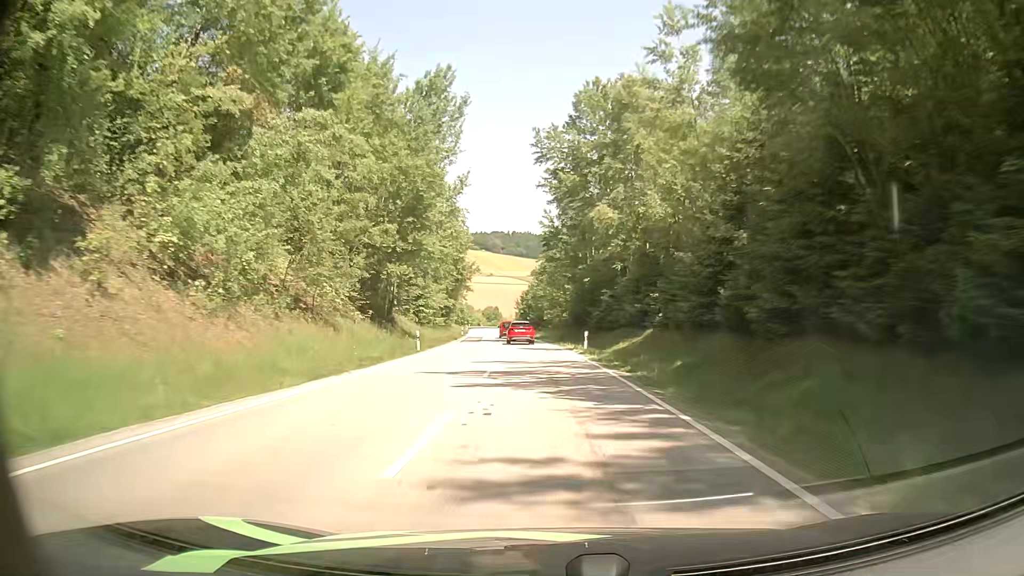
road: secondary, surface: asphalt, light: Day
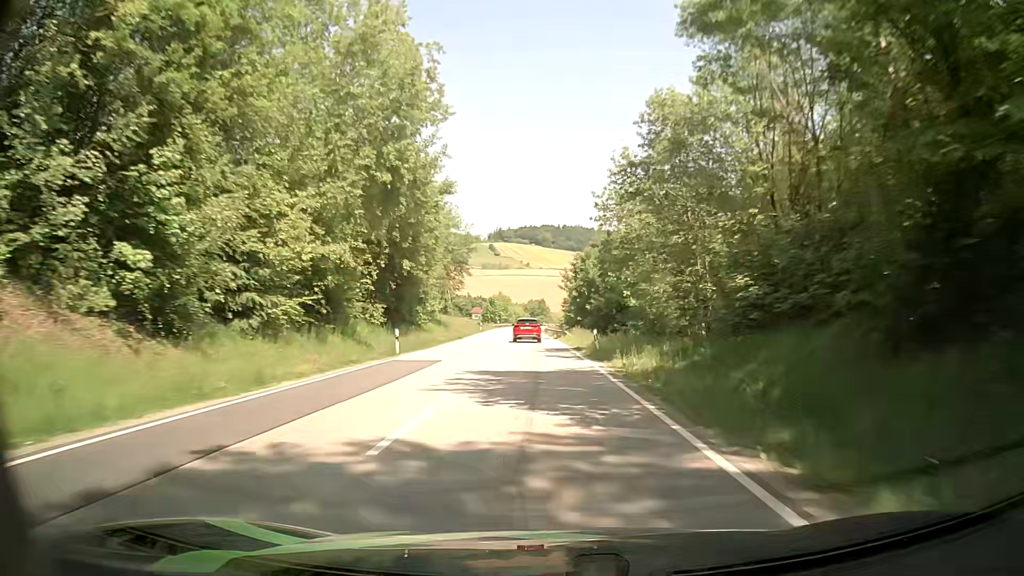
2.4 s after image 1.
(-2.4, +55.9) m; -5°
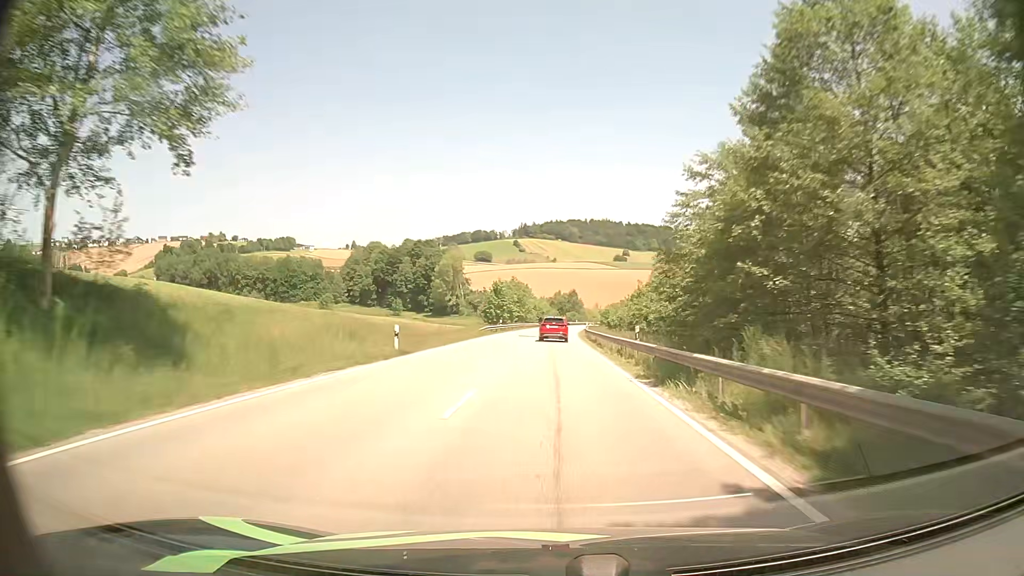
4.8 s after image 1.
(-0.9, +54.9) m; -2°
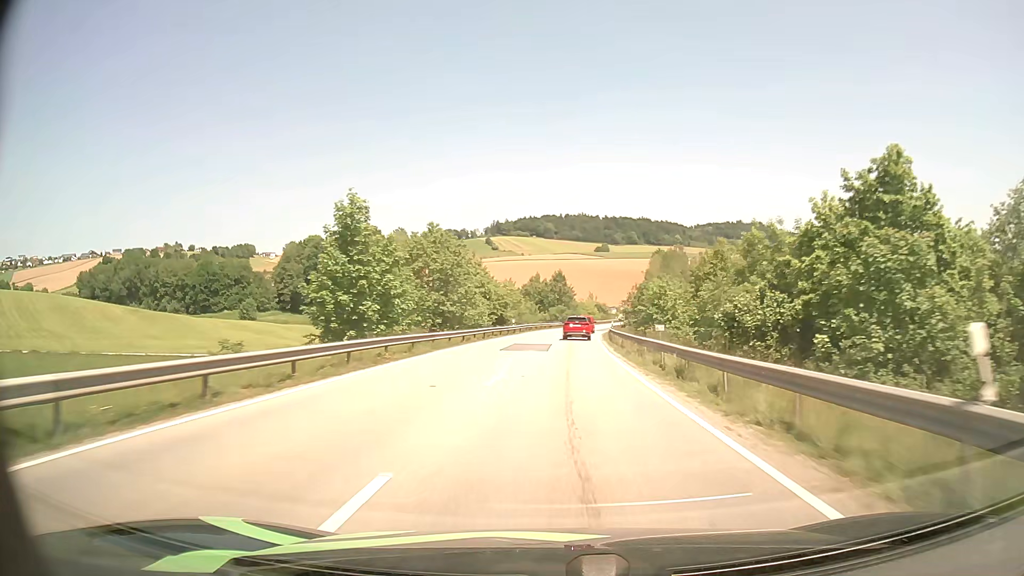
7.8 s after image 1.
(+0.4, +67.3) m; +1°
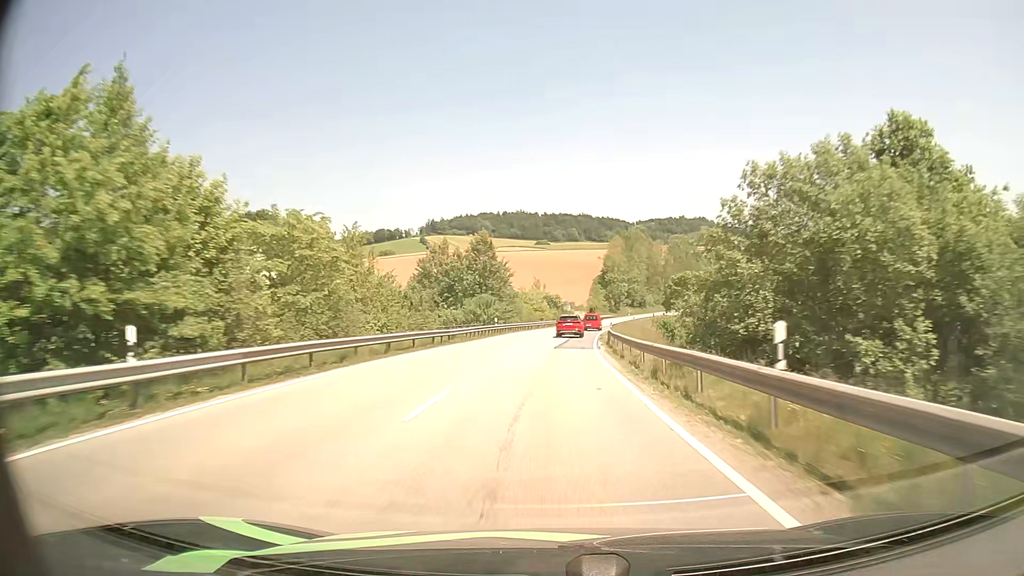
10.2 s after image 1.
(+2.2, +52.9) m; +5°
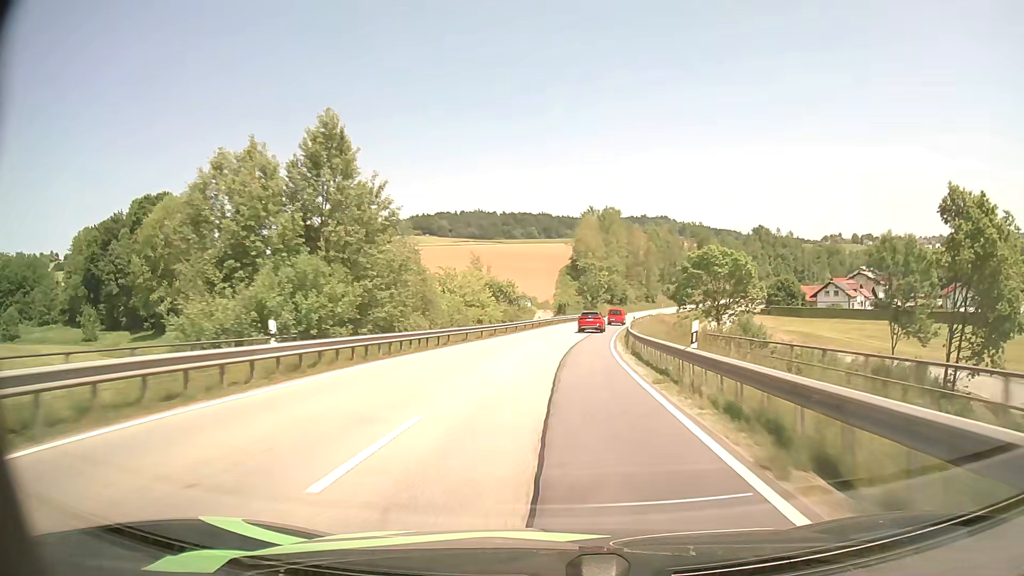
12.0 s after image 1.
(+1.0, +39.5) m; +4°
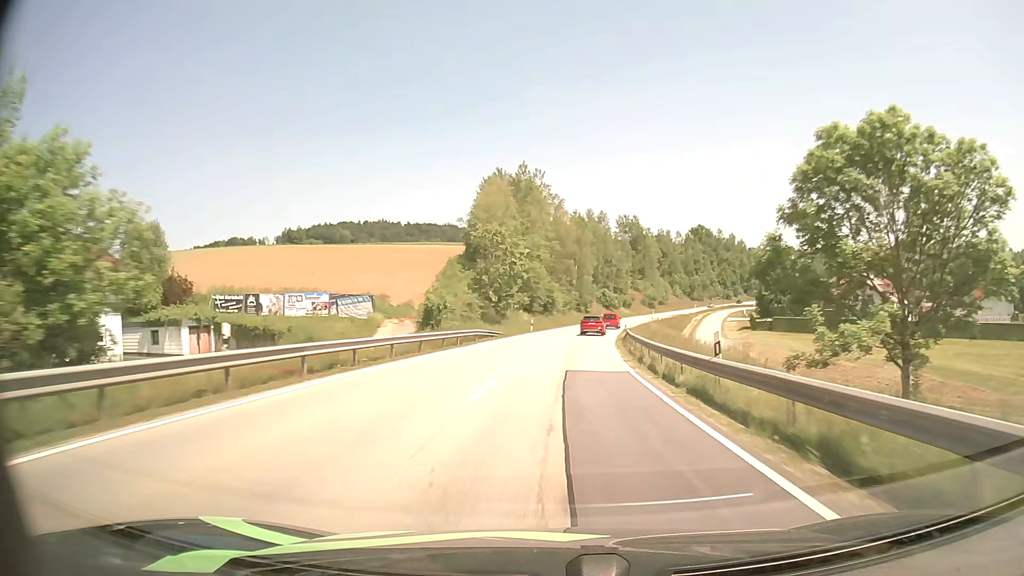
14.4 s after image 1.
(+3.0, +52.8) m; +7°
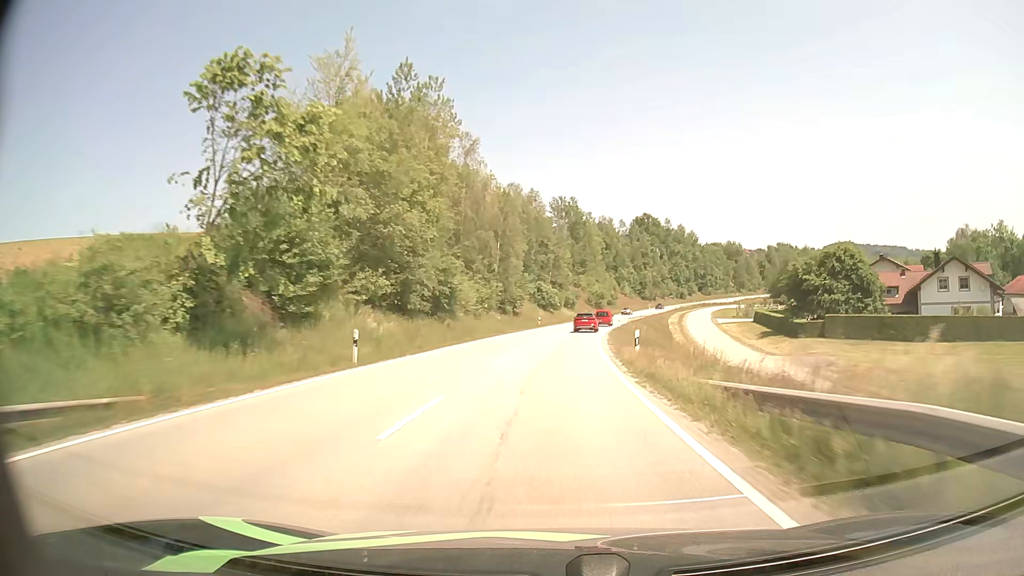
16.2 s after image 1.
(+2.1, +40.3) m; +6°
(0, +10) (0, +20) (+1, +30) (+2, +40) (+3, +50) (+4, +60) (+5, +70) (+7, +80) (+9, +89) (+11, +99) m
